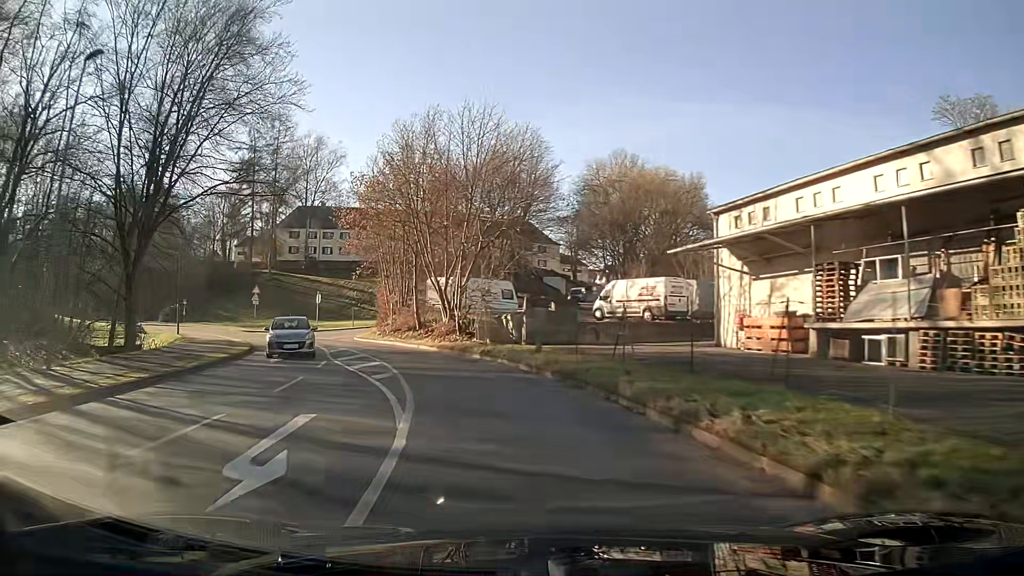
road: unclassified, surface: asphalt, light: Day
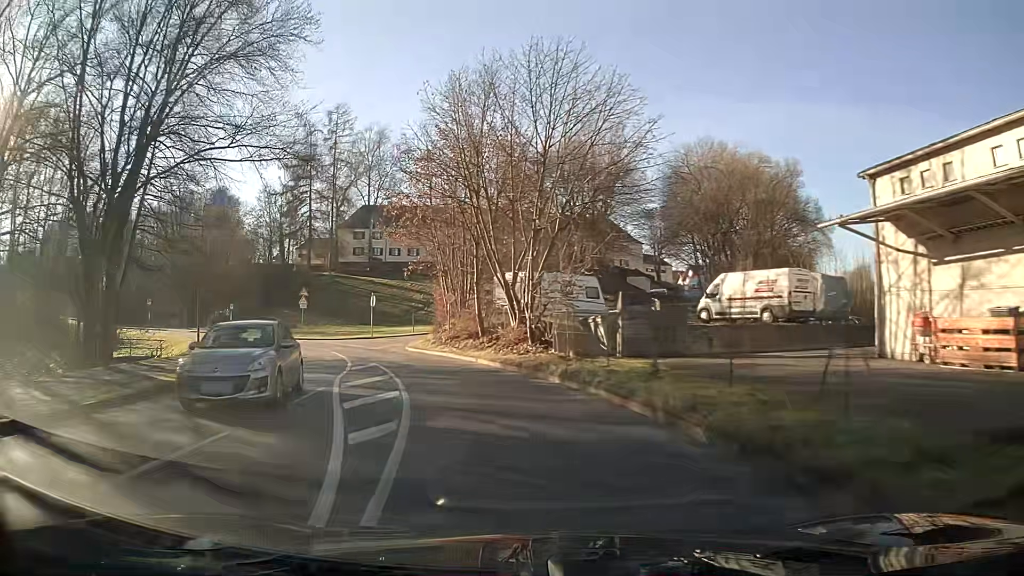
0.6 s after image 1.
(-0.4, +7.7) m; -7°
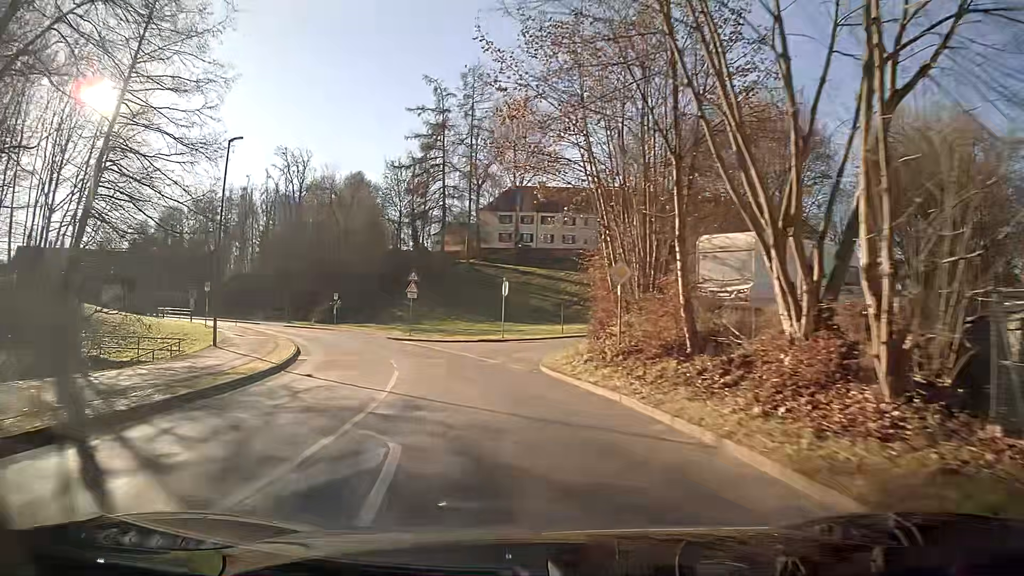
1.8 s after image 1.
(-1.8, +15.2) m; -13°
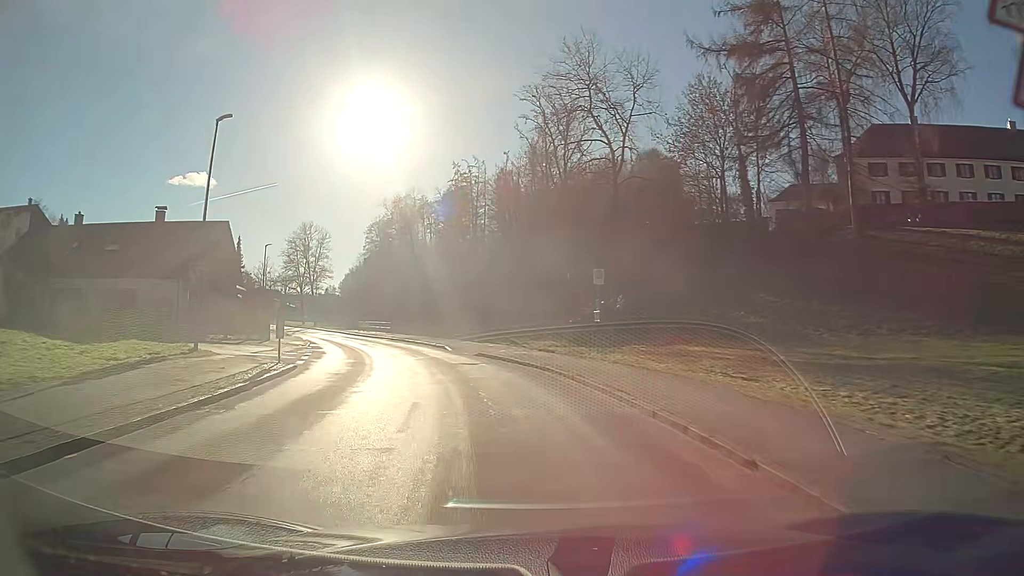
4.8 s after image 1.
(-8.7, +37.6) m; -25°
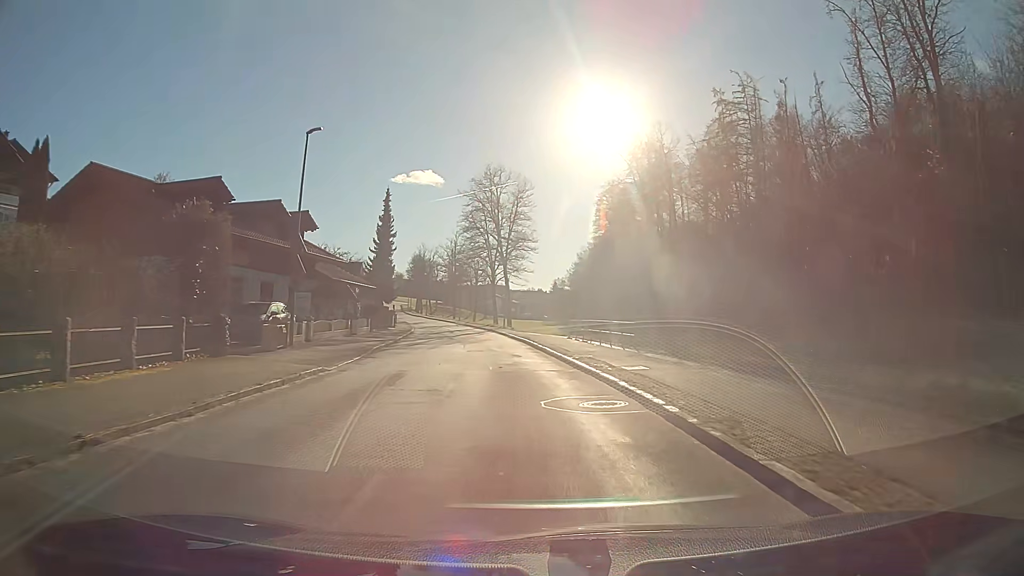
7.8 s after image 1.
(-7.6, +39.1) m; -19°
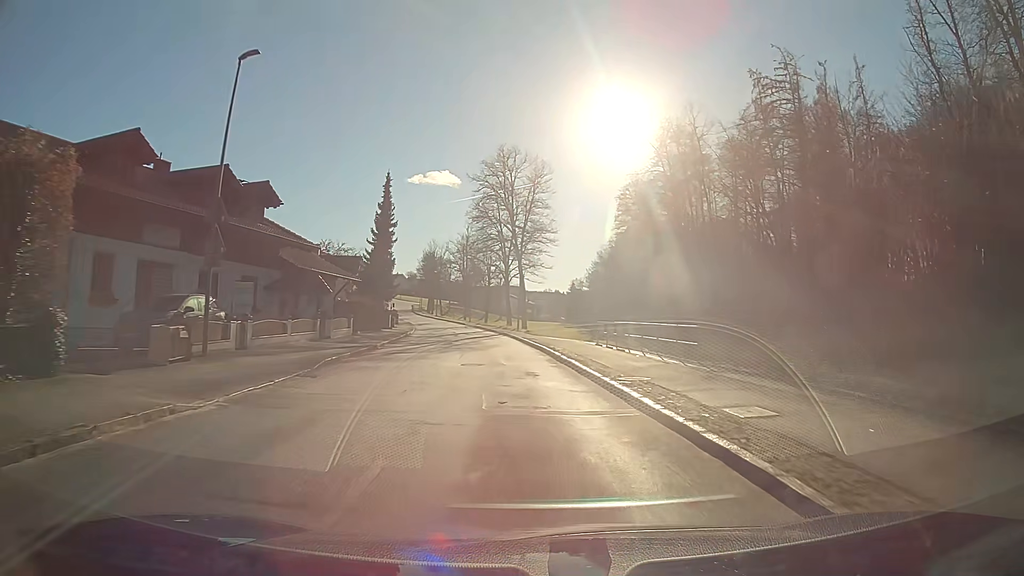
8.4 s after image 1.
(-0.1, +8.1) m; -1°
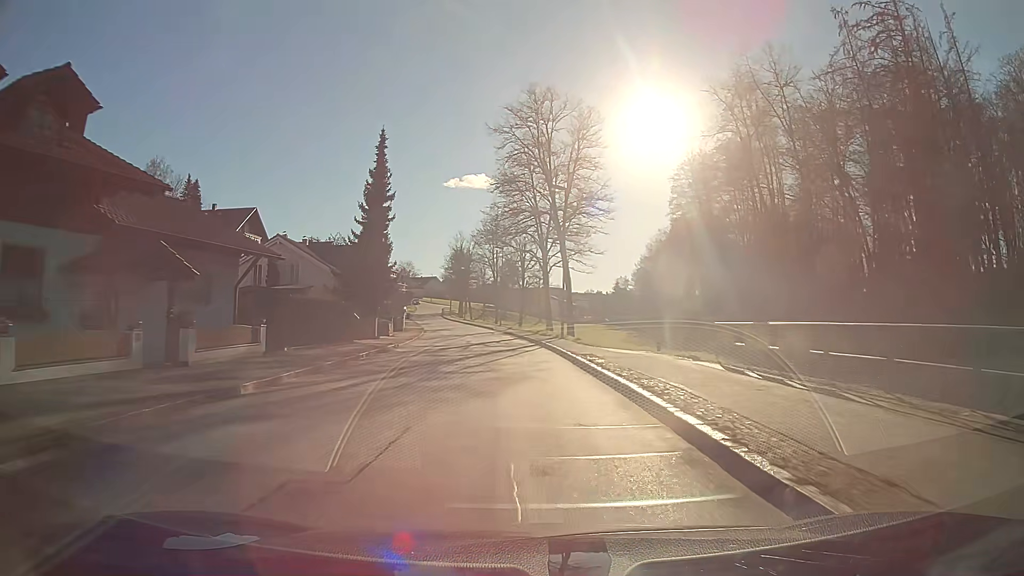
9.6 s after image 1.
(-0.5, +16.4) m; -4°
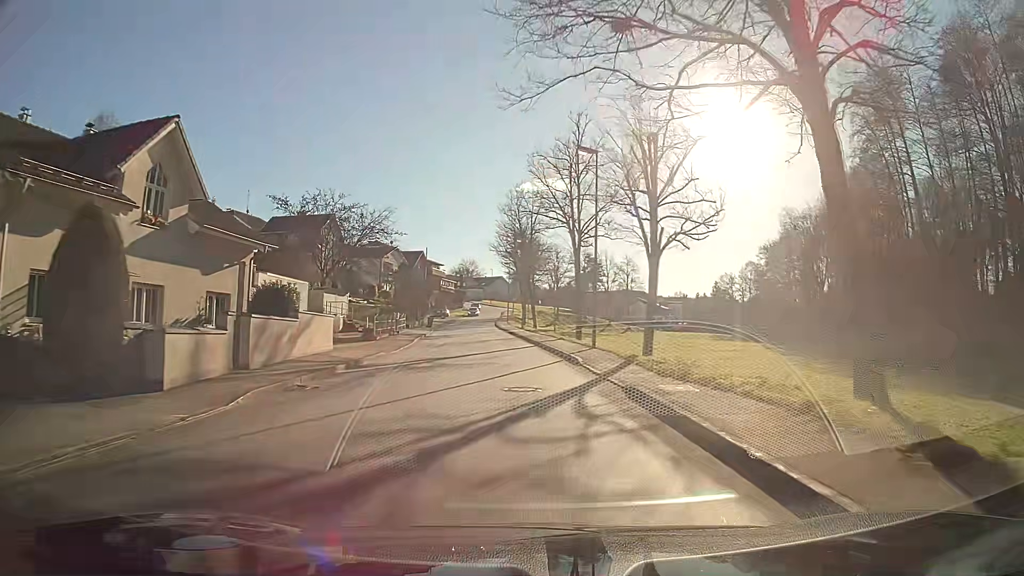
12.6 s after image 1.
(-2.4, +41.0) m; -6°
